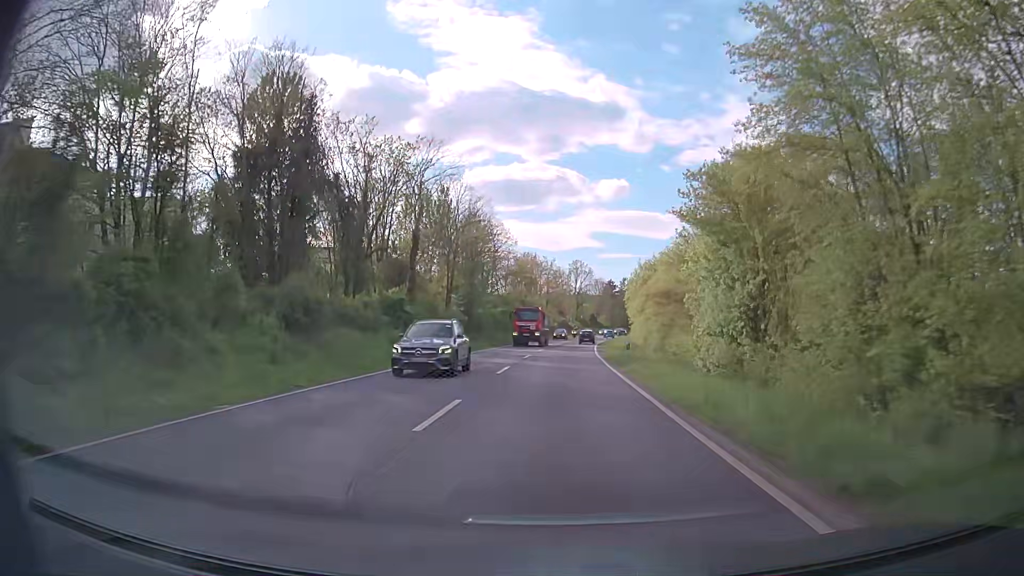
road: primary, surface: asphalt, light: Day
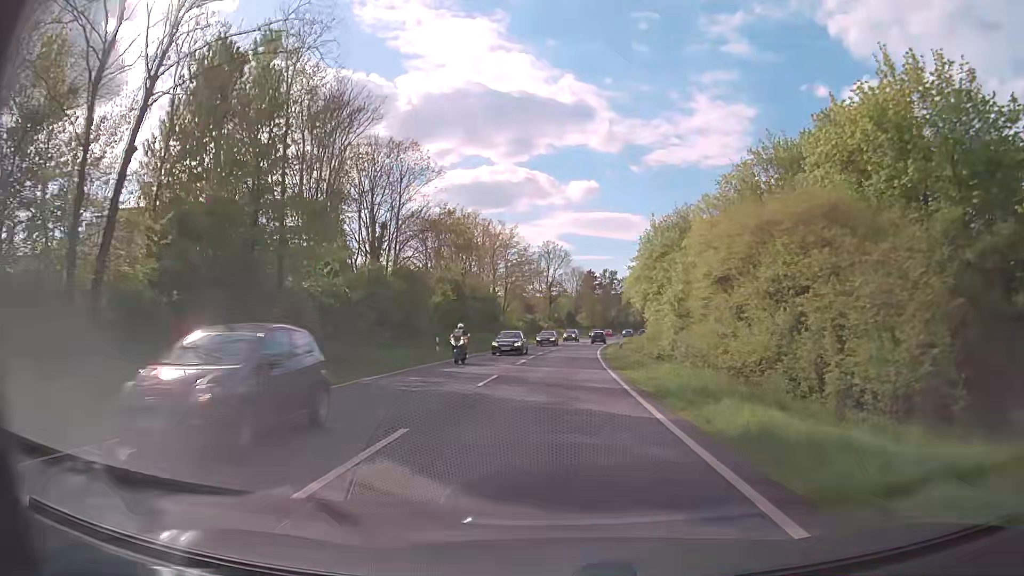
(+0.3, +39.7) m; +1°
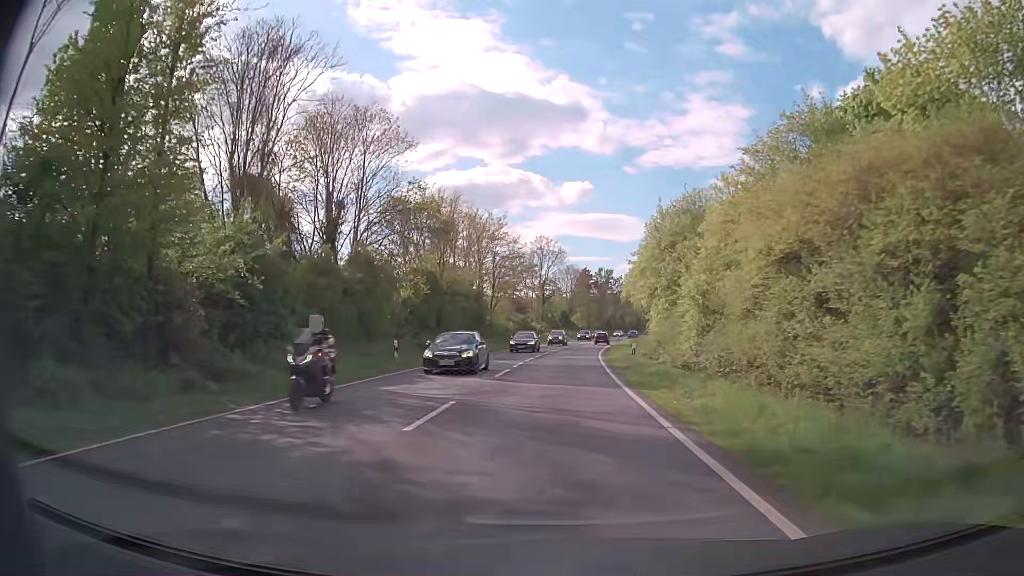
(+0.1, +7.9) m; +1°
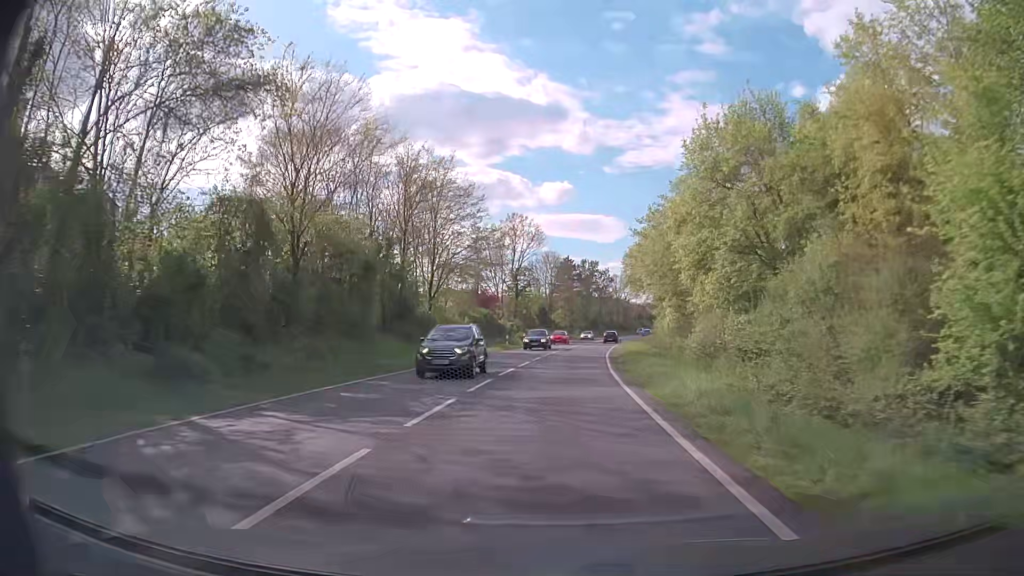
(+0.2, +23.7) m; +2°
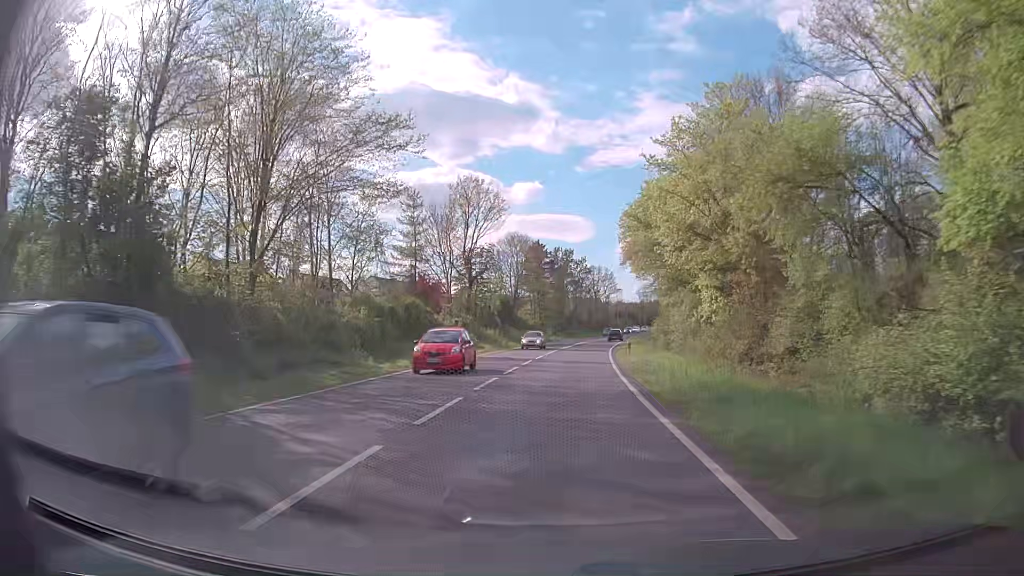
(+0.3, +23.7) m; +3°
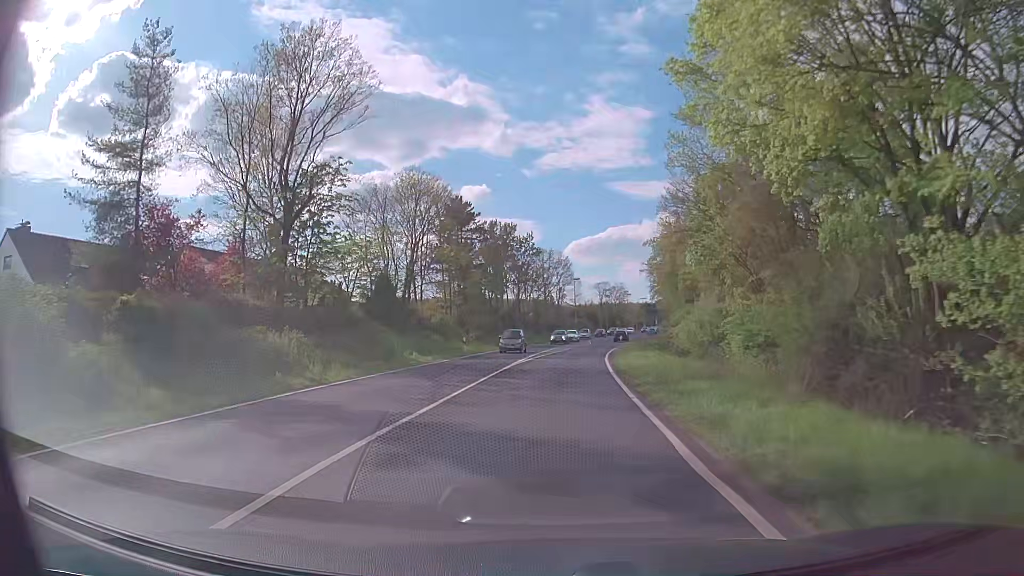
(+1.4, +39.6) m; +4°
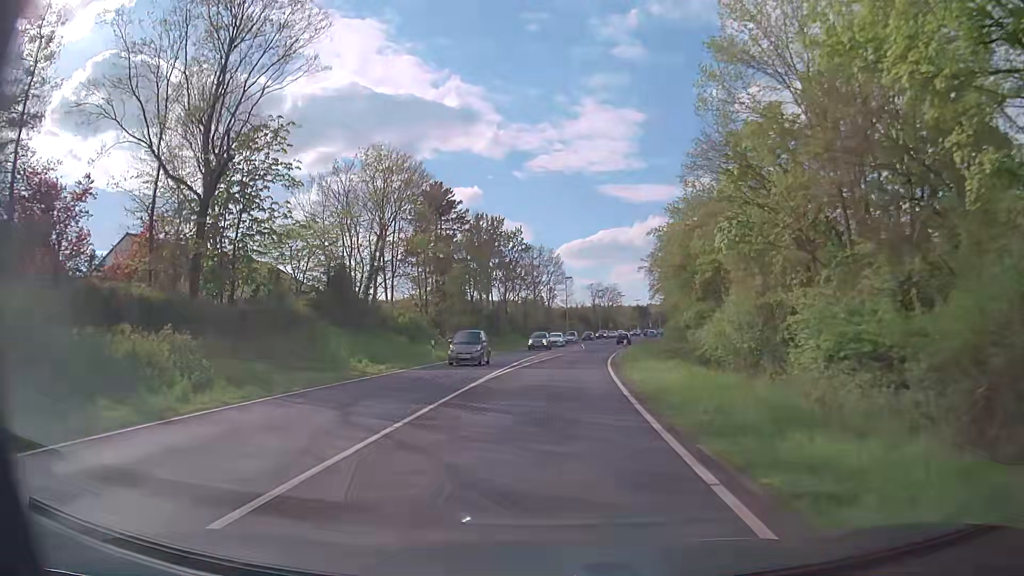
(+0.1, +7.9) m; +1°
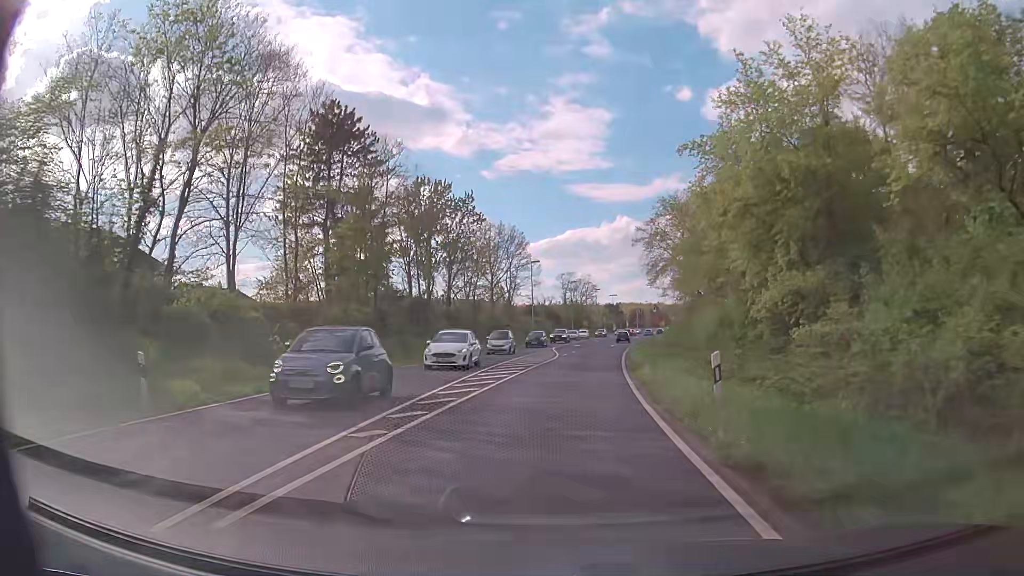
(+0.5, +23.7) m; +3°
(0, +10) (+1, +20) (+1, +30) (+2, +40) (+3, +50) (+5, +60) (+6, +70) (+7, +80) (+9, +89) (+11, +99) m
